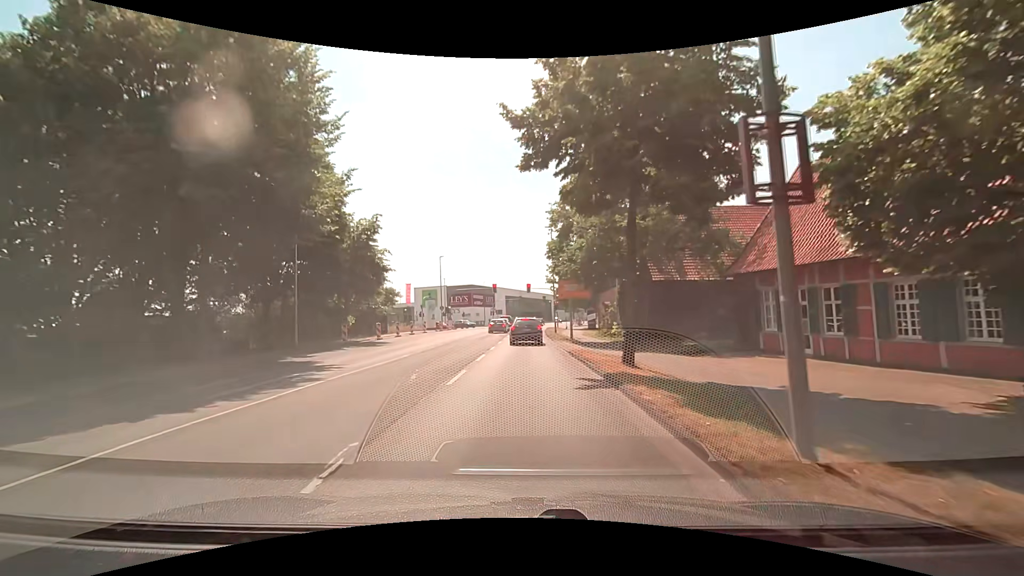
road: secondary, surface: asphalt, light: Day
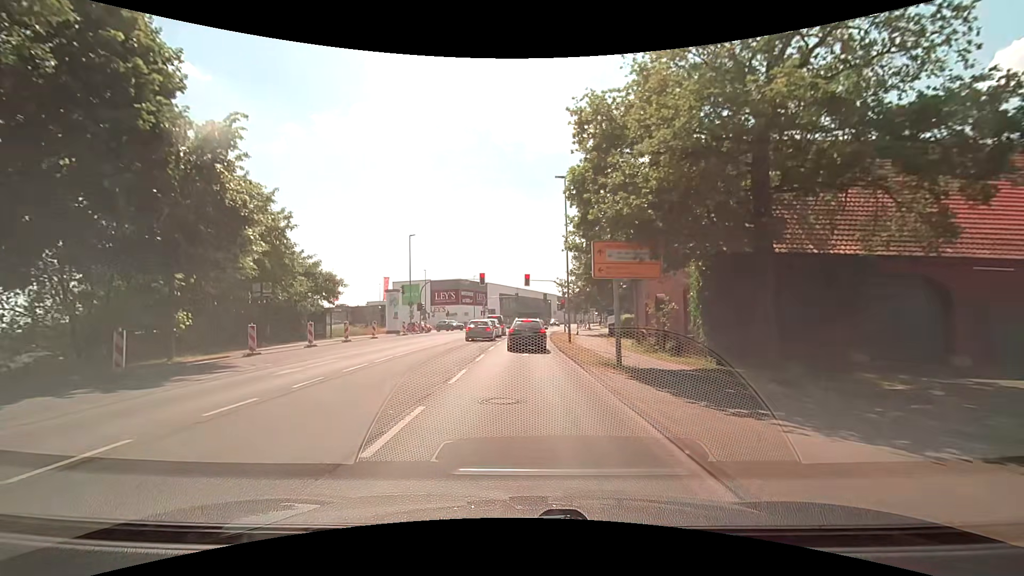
(+0.1, +17.3) m; +2°
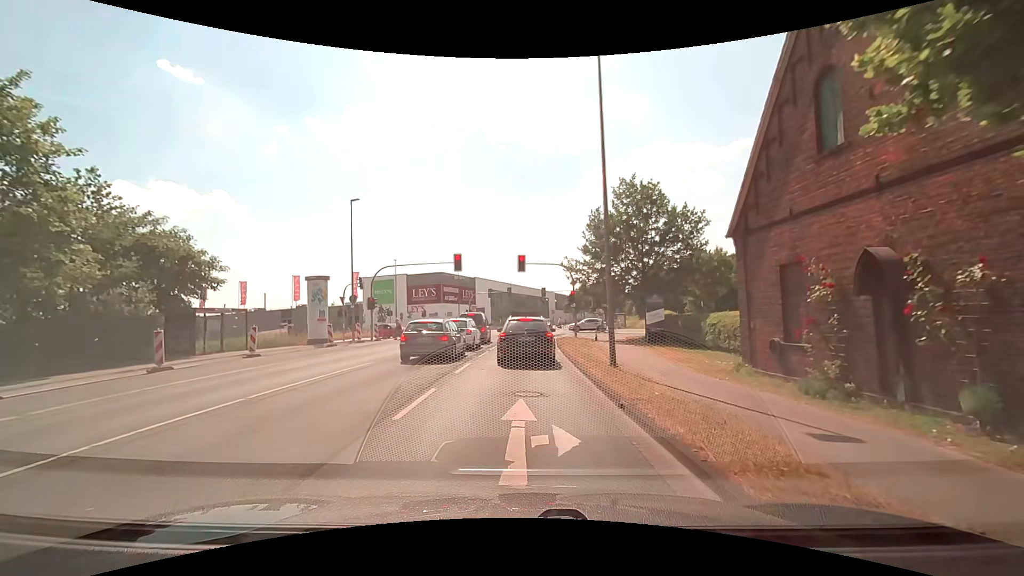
(-0.2, +15.7) m; 0°
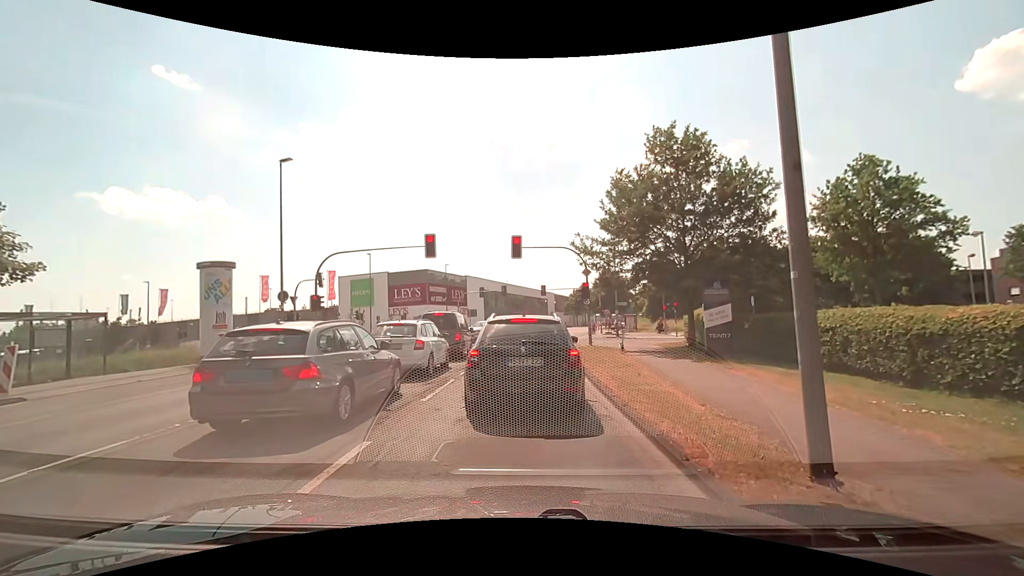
(0.0, +9.8) m; -2°
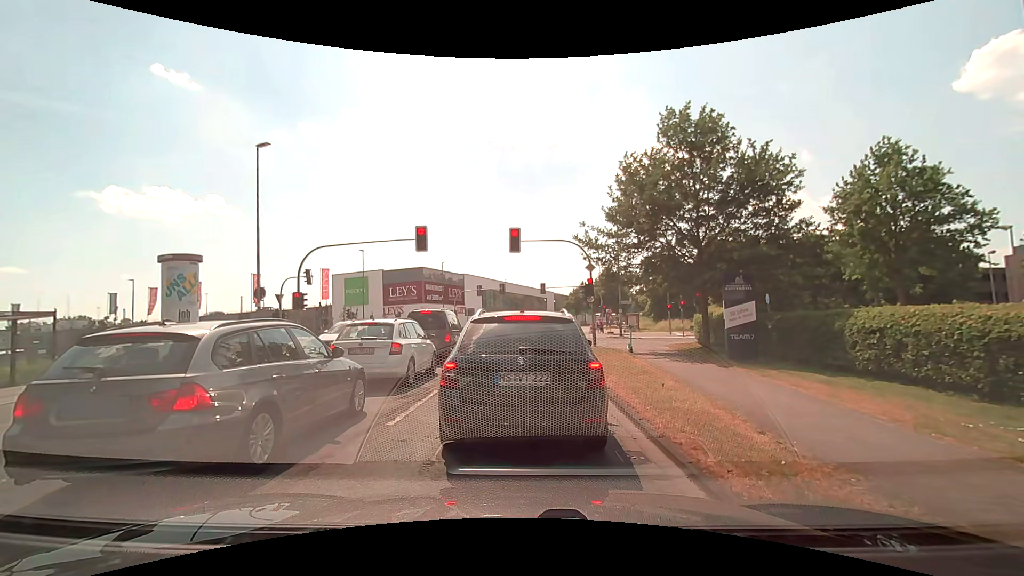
(0.0, +2.0) m; +1°
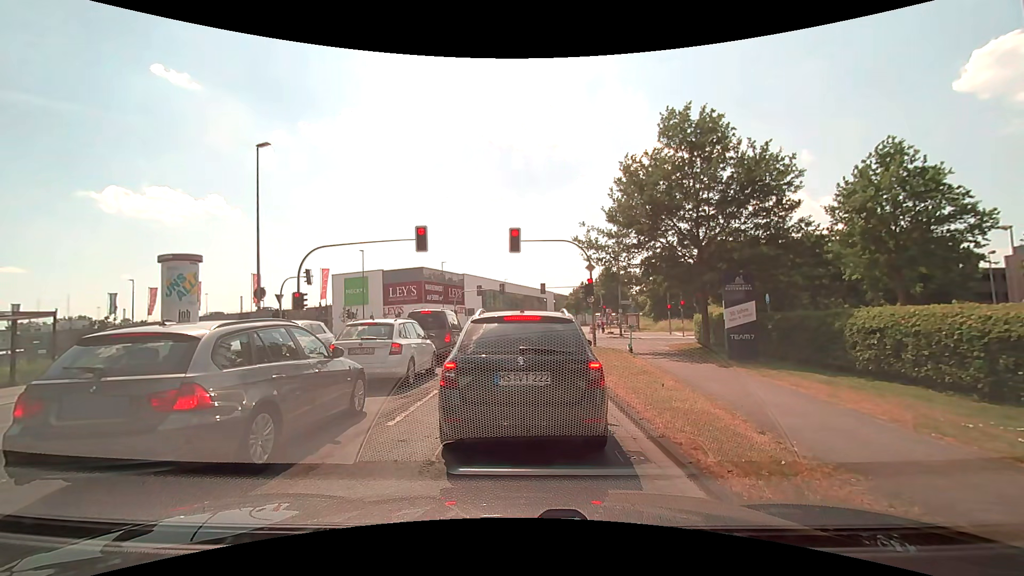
(0.0, 0.0) m; 0°
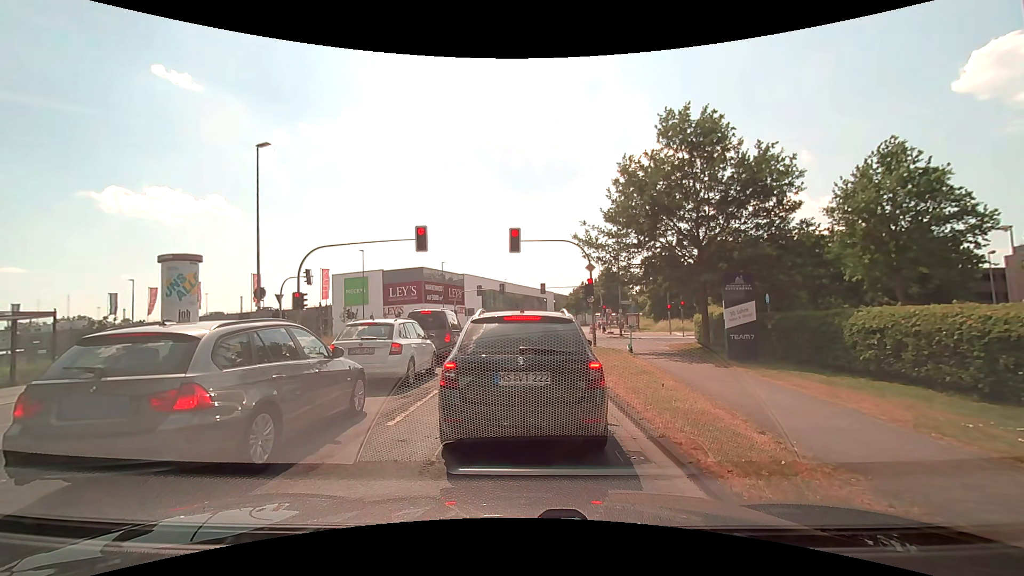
(0.0, 0.0) m; 0°
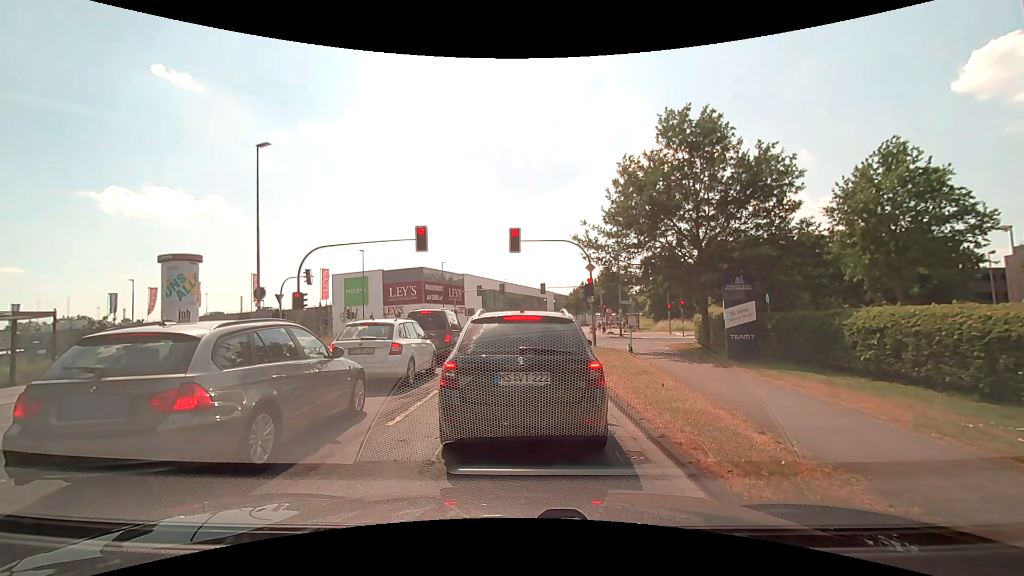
(0.0, 0.0) m; 0°
(0, +10) (0, +20) (+1, +30) (+2, +40) (+4, +50) (+5, +60) (+7, +70) (+9, +79) (+11, +89) (+13, +99) m
